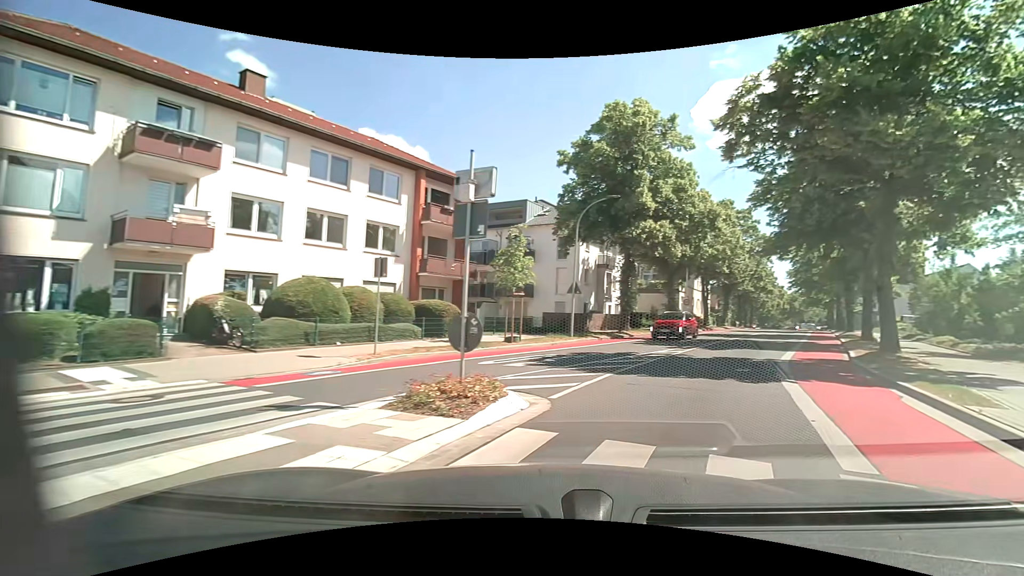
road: unclassified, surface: asphalt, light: Day
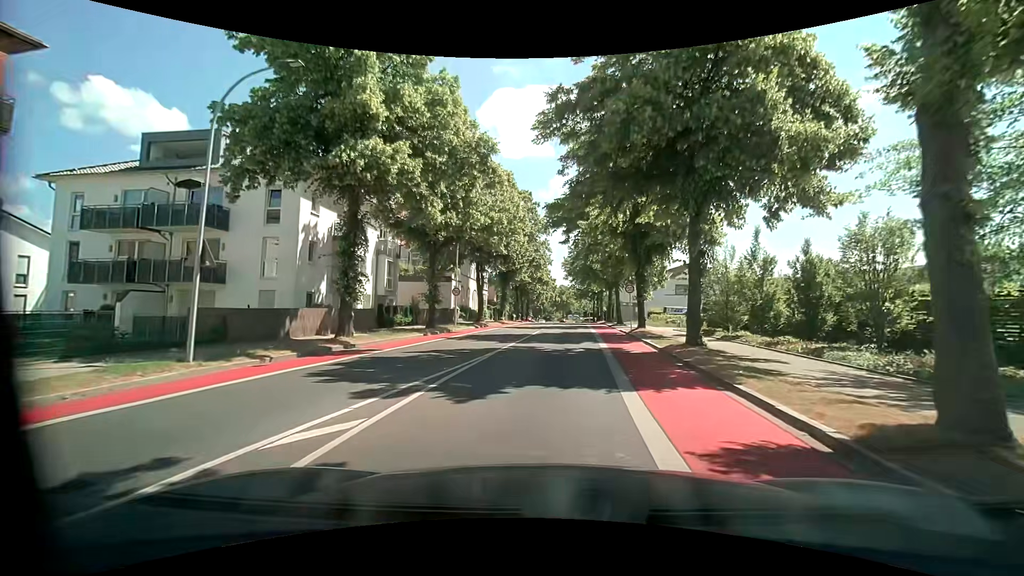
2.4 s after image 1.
(+3.9, +13.0) m; +24°
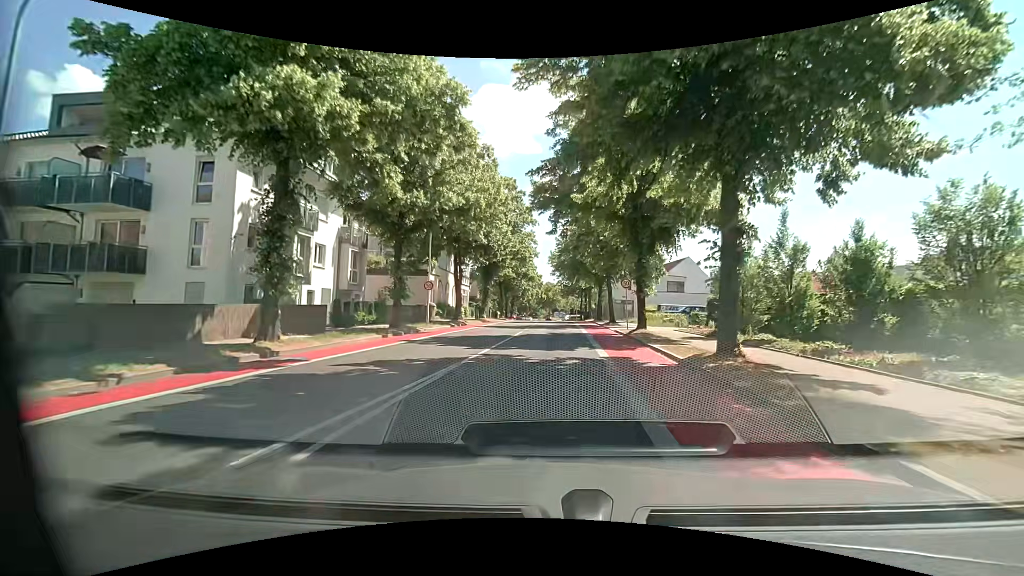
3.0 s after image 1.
(0.0, +4.4) m; +1°
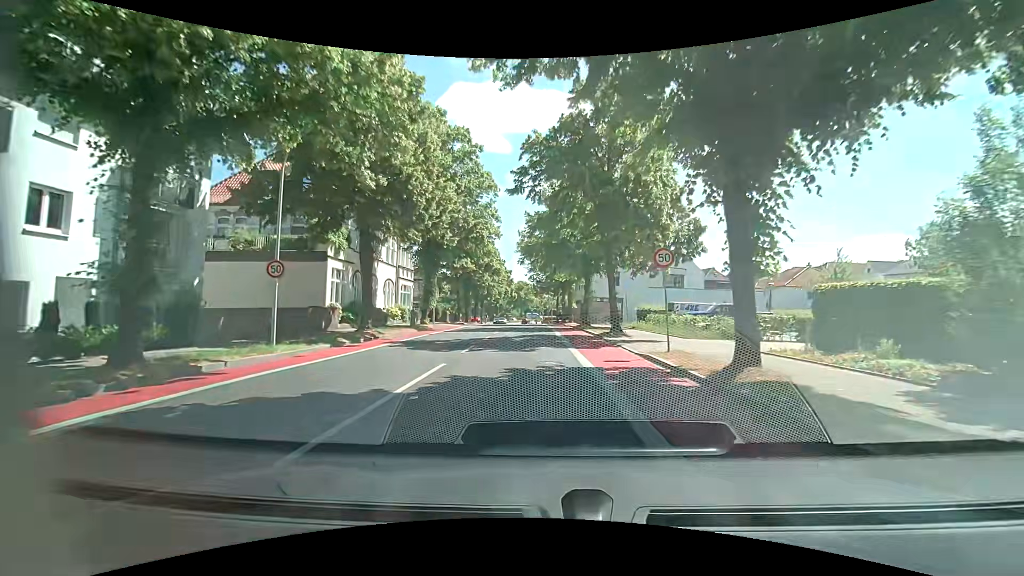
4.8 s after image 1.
(+0.5, +15.3) m; +3°
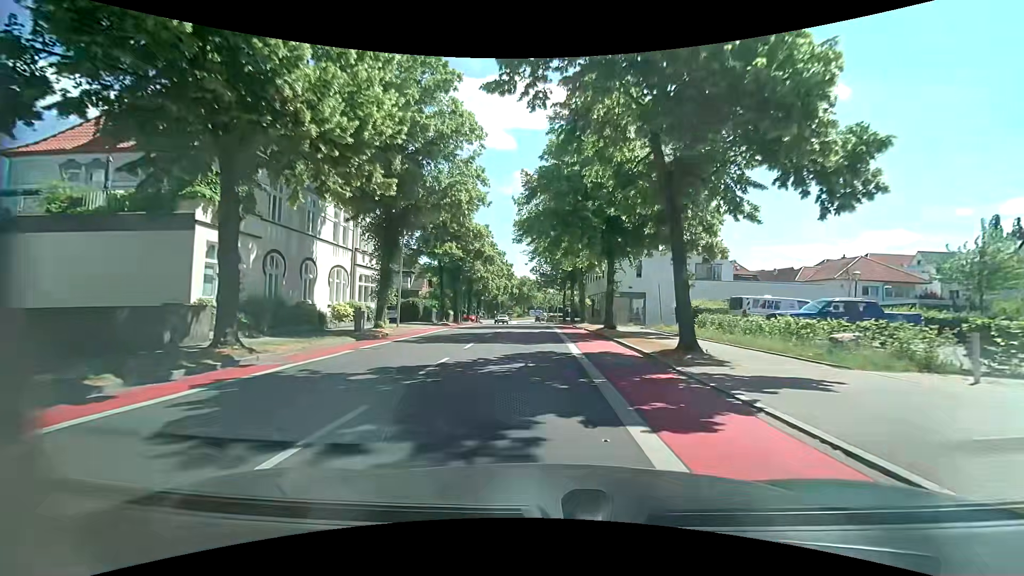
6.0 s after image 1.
(0.0, +11.2) m; +1°
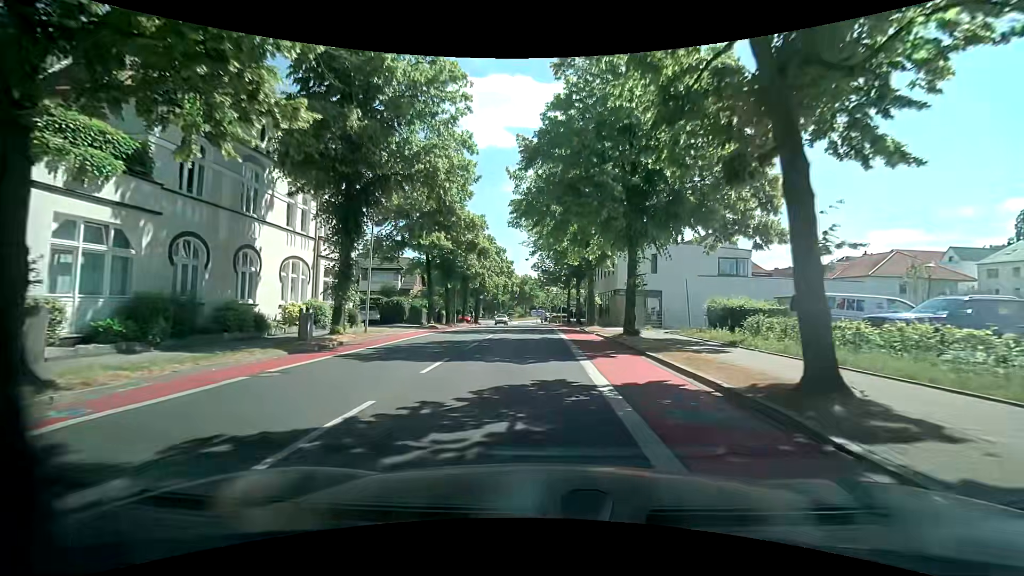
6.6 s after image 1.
(-0.1, +5.8) m; -2°
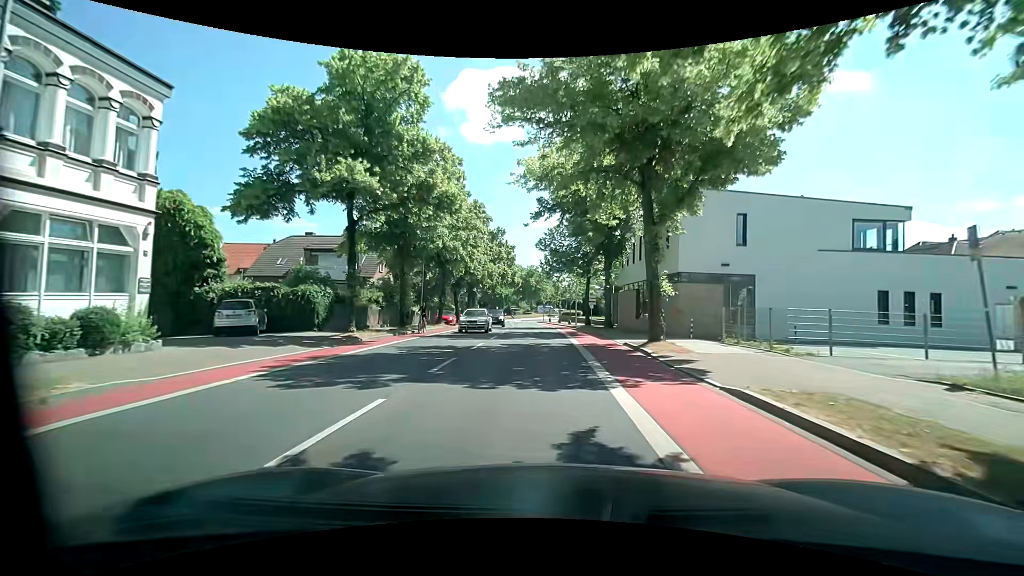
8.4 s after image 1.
(+0.1, +17.6) m; 0°
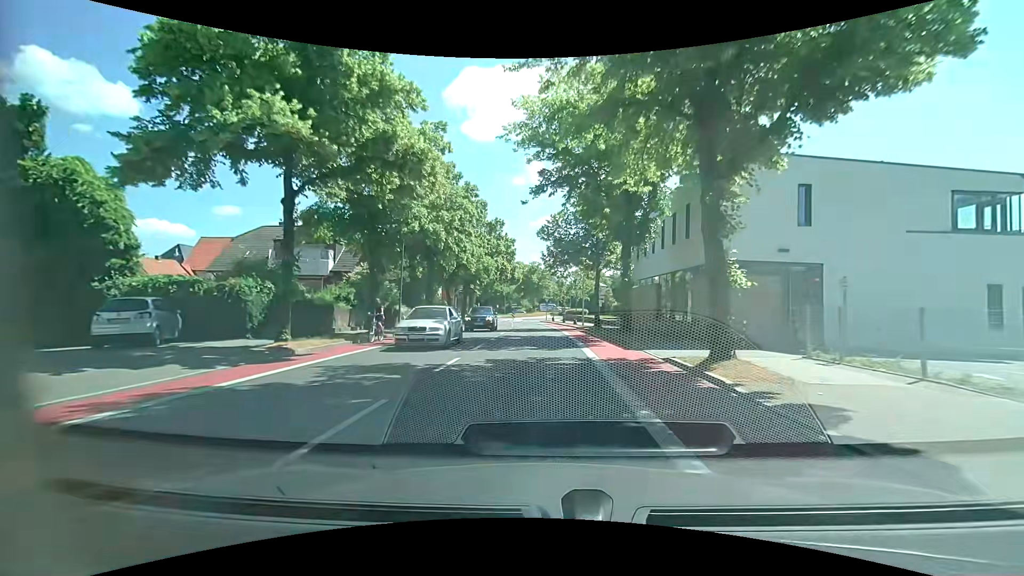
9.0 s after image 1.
(0.0, +5.9) m; +2°
(0, +10) (-1, +20) (-1, +30) (-2, +40) (-3, +50) (-4, +60) (-5, +70) (-5, +80) (-5, +90) (-1, +99) m
